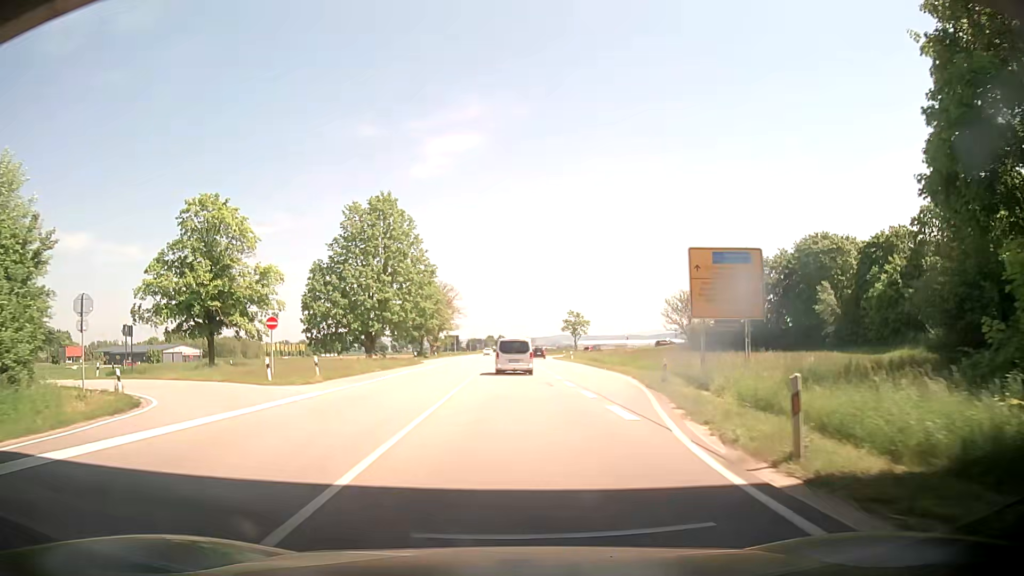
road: primary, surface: asphalt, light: Day
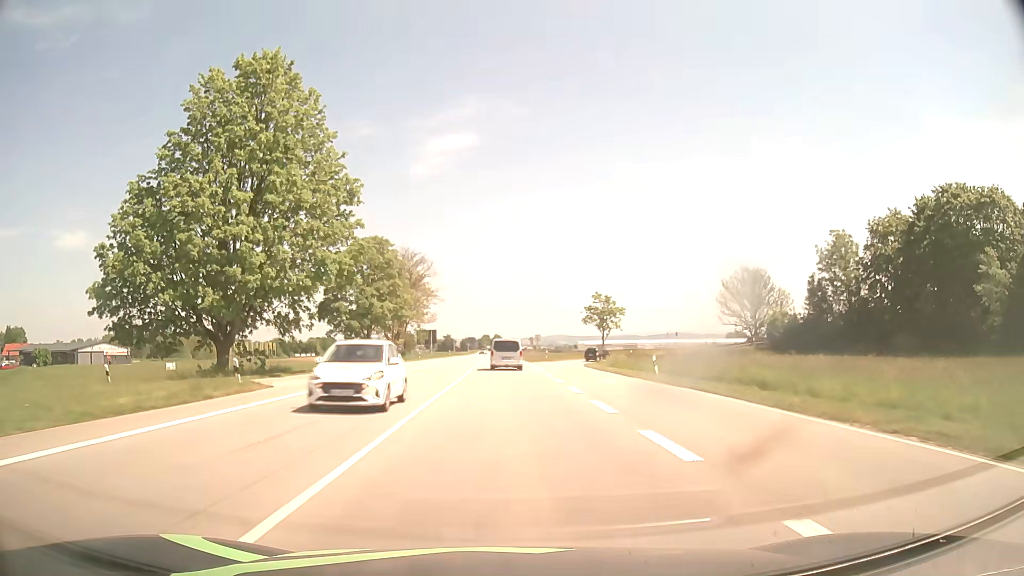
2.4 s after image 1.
(-0.4, +40.8) m; 0°
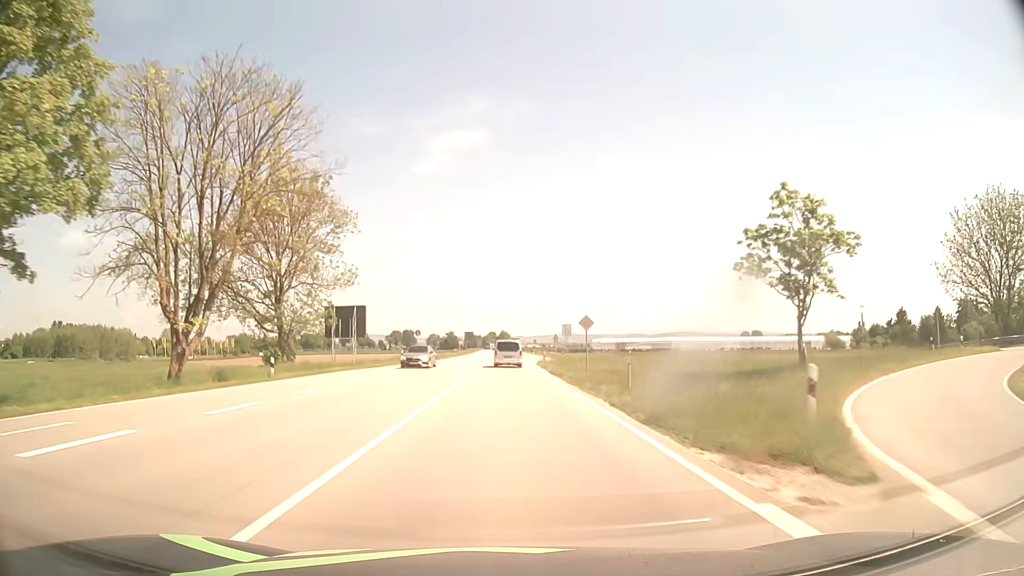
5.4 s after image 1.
(-0.4, +58.2) m; -1°
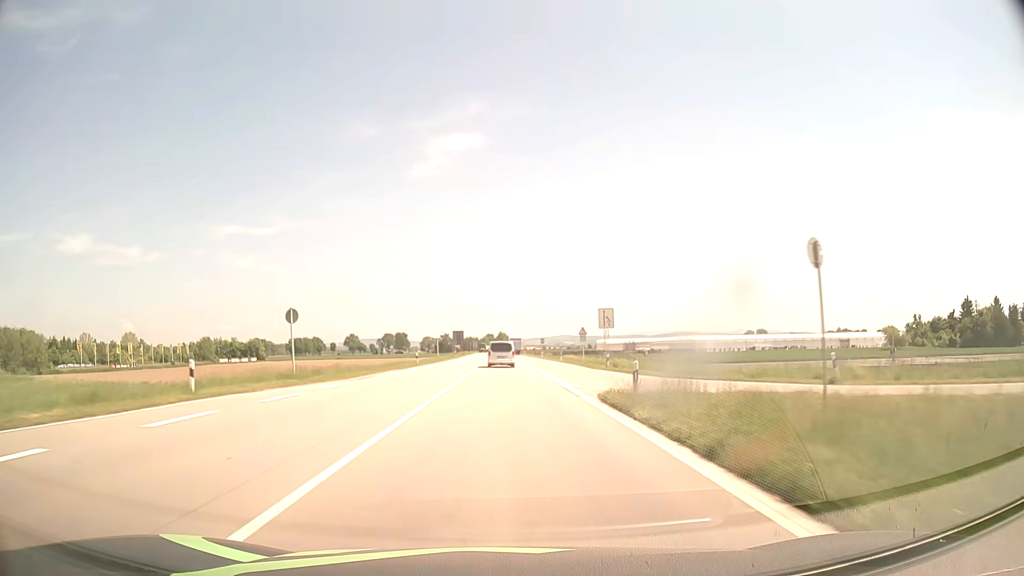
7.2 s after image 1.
(+0.1, +38.5) m; 0°
